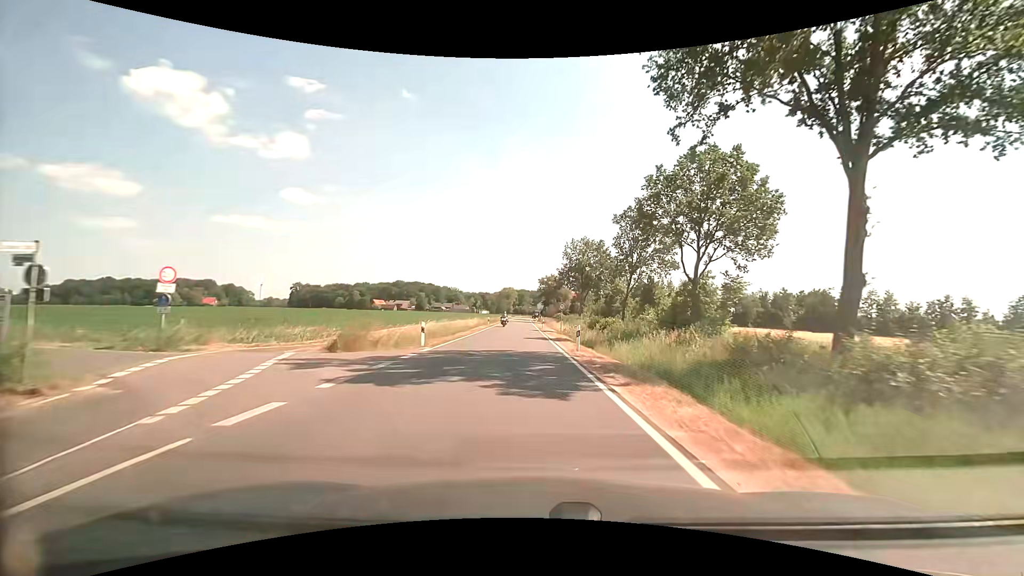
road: secondary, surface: asphalt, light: Day
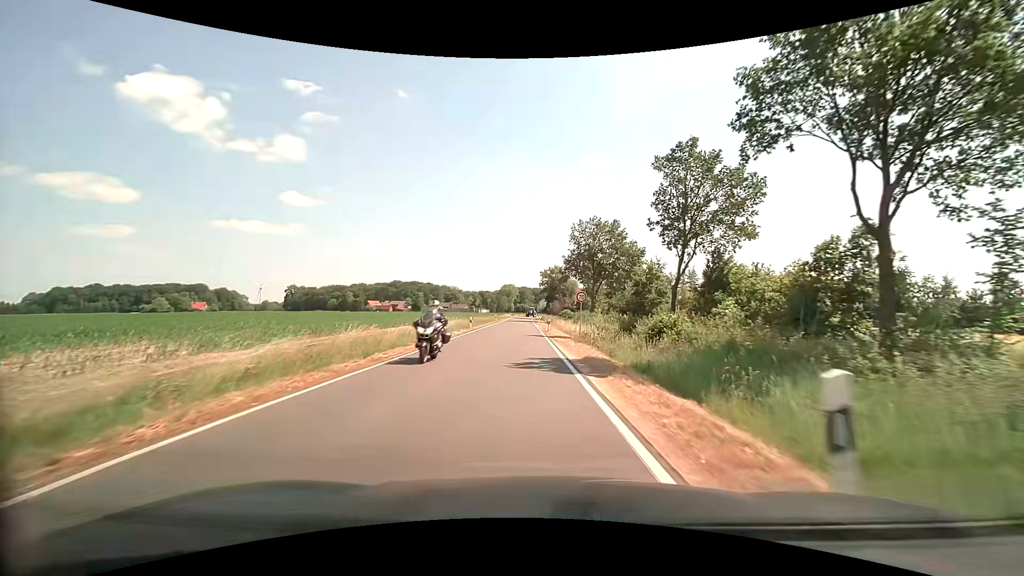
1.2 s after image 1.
(+0.1, +17.6) m; 0°
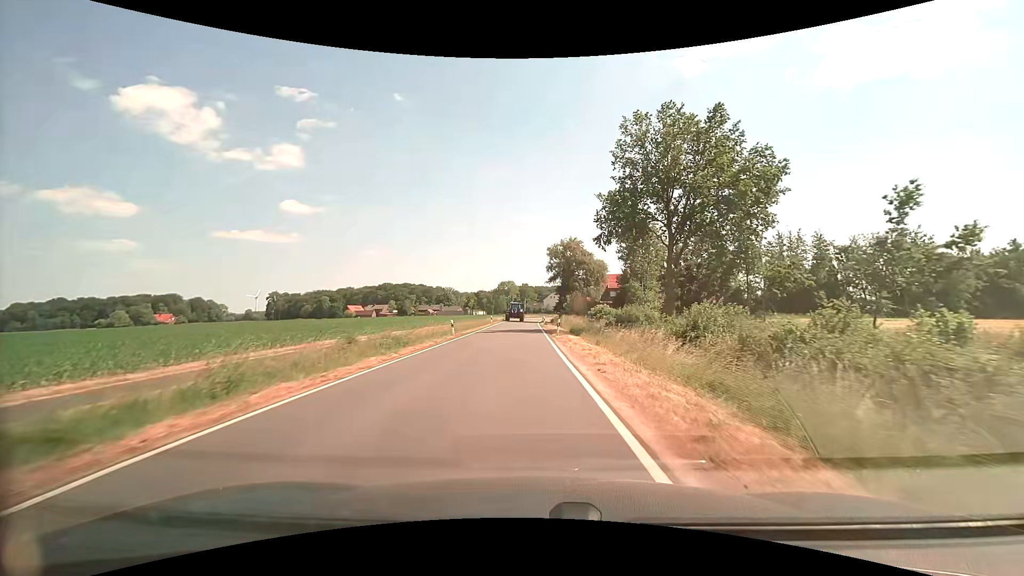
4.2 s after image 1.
(-0.8, +44.4) m; -1°
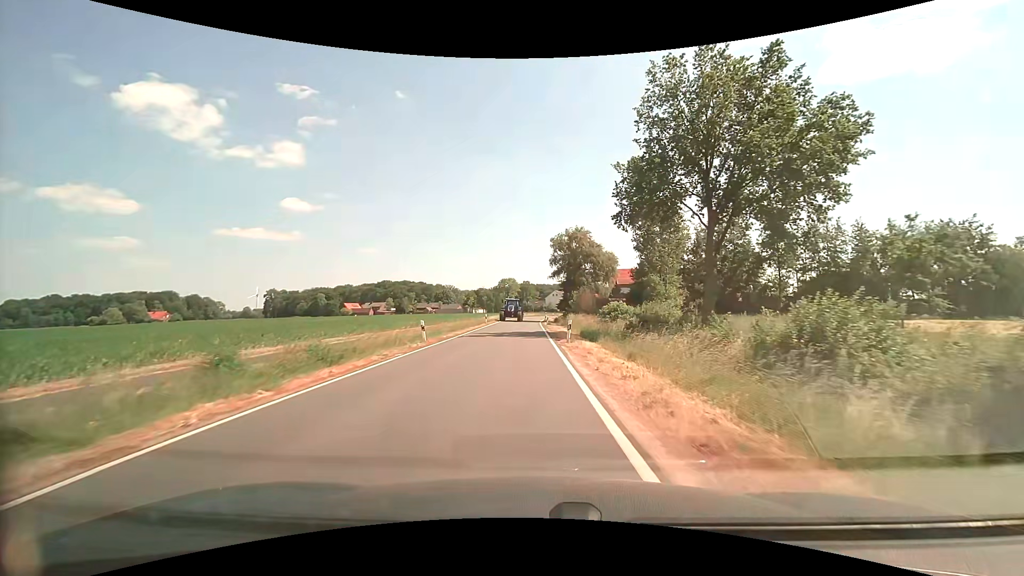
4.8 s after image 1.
(0.0, +8.3) m; 0°
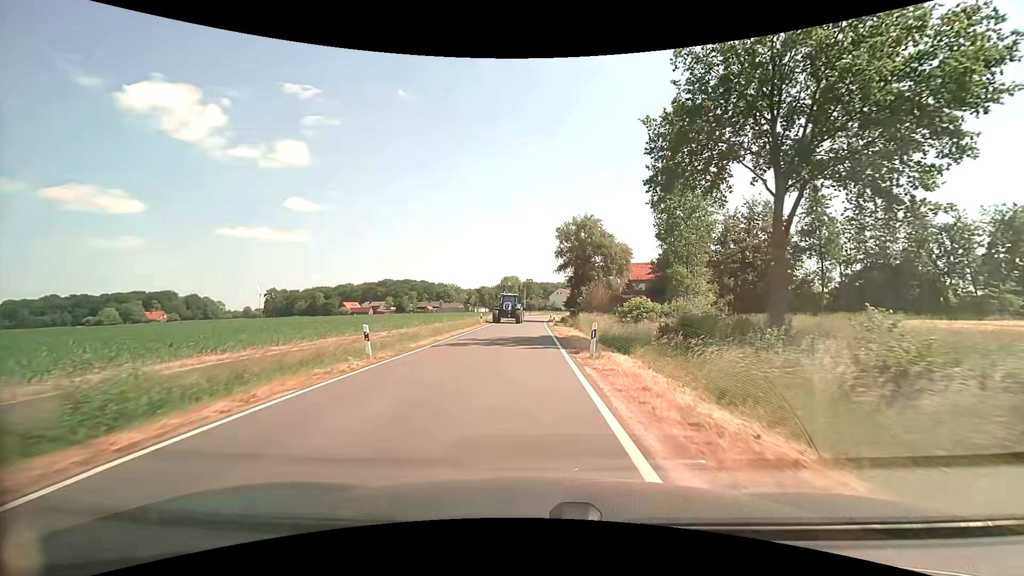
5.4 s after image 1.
(0.0, +7.8) m; 0°
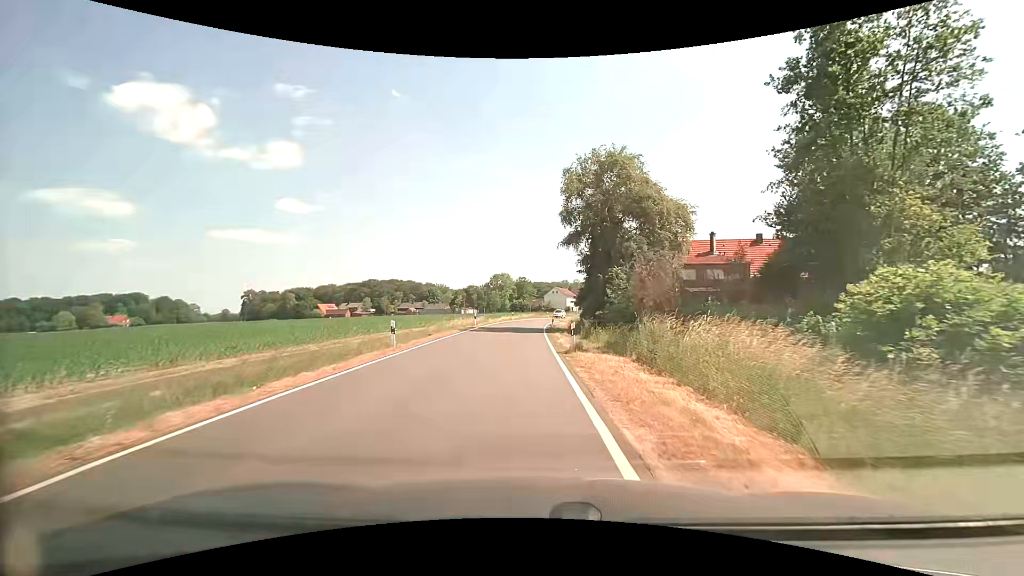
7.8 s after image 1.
(+0.1, +25.6) m; +1°
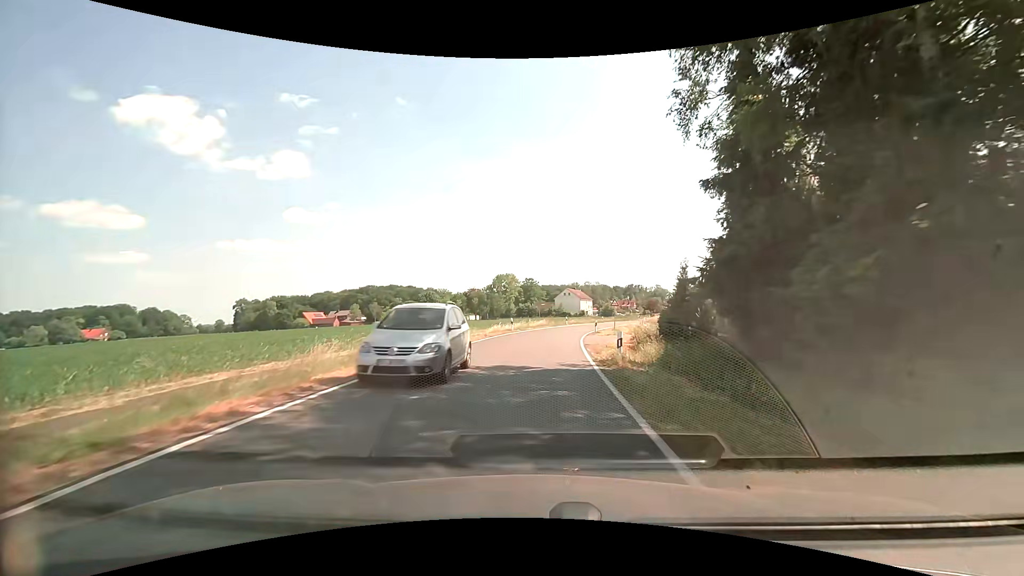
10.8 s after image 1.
(-0.7, +28.6) m; -2°
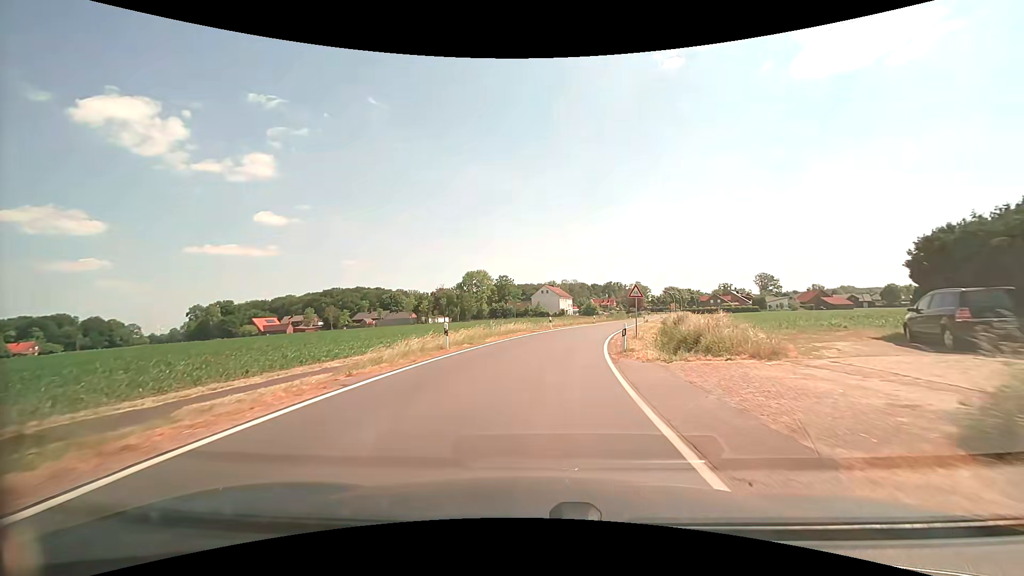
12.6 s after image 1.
(+0.6, +20.3) m; +3°
(0, +10) (+1, +20) (+2, +30) (+4, +40) (+6, +49) (+9, +59) (+12, +68) (+15, +78) (+18, +88) (+21, +97) m
